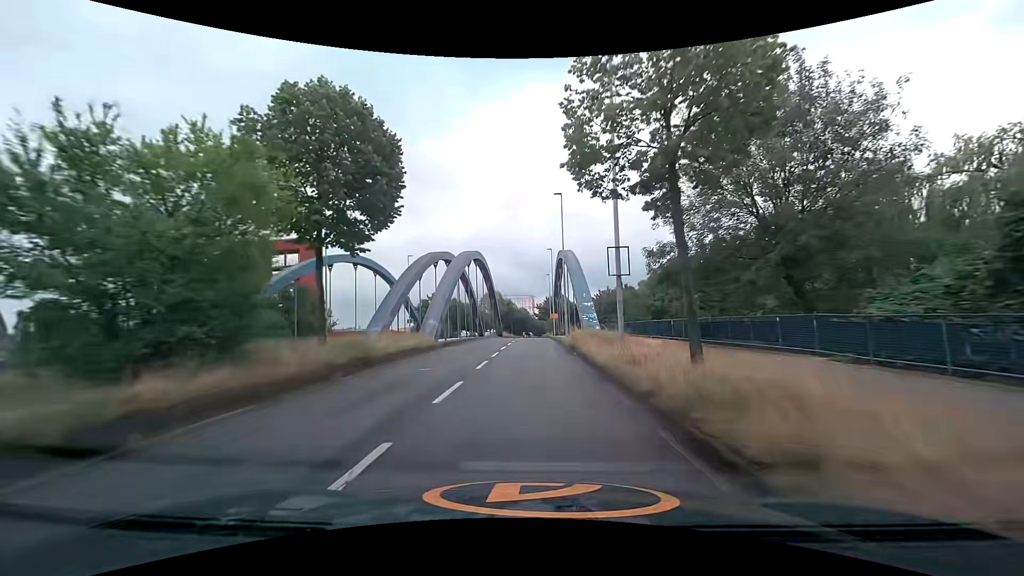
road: secondary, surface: asphalt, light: Day
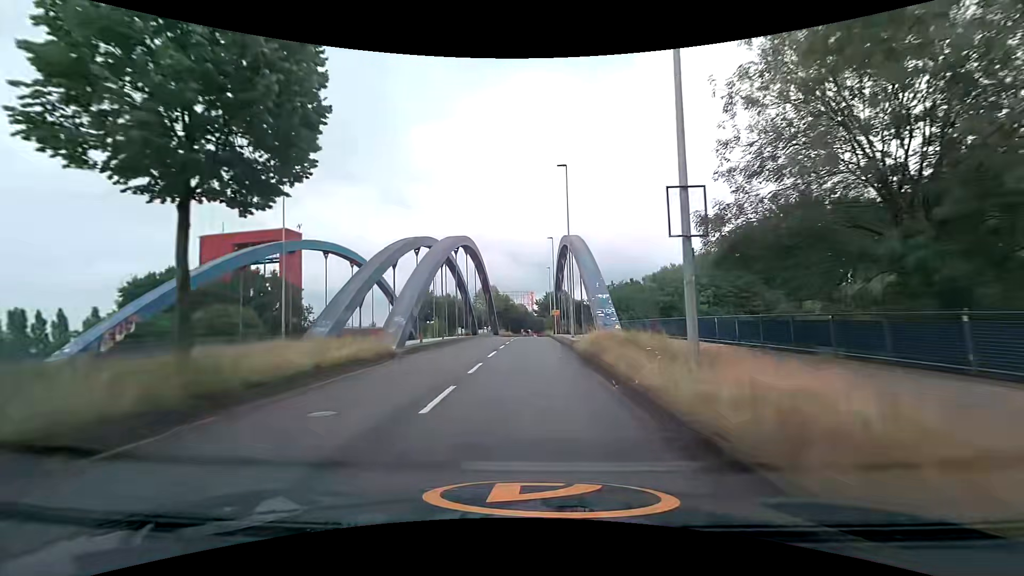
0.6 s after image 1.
(0.0, +7.1) m; 0°
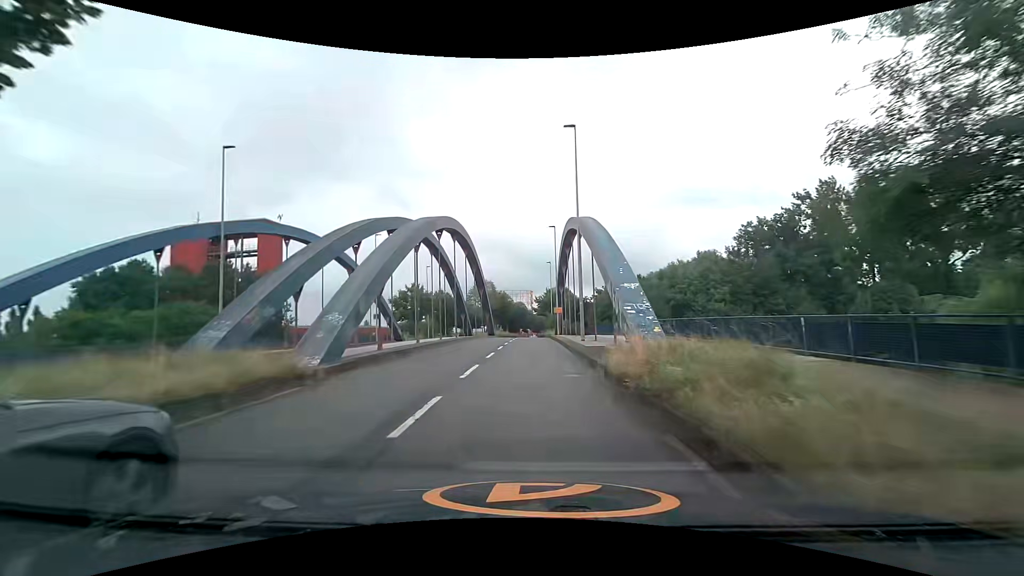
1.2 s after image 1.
(0.0, +7.1) m; 0°
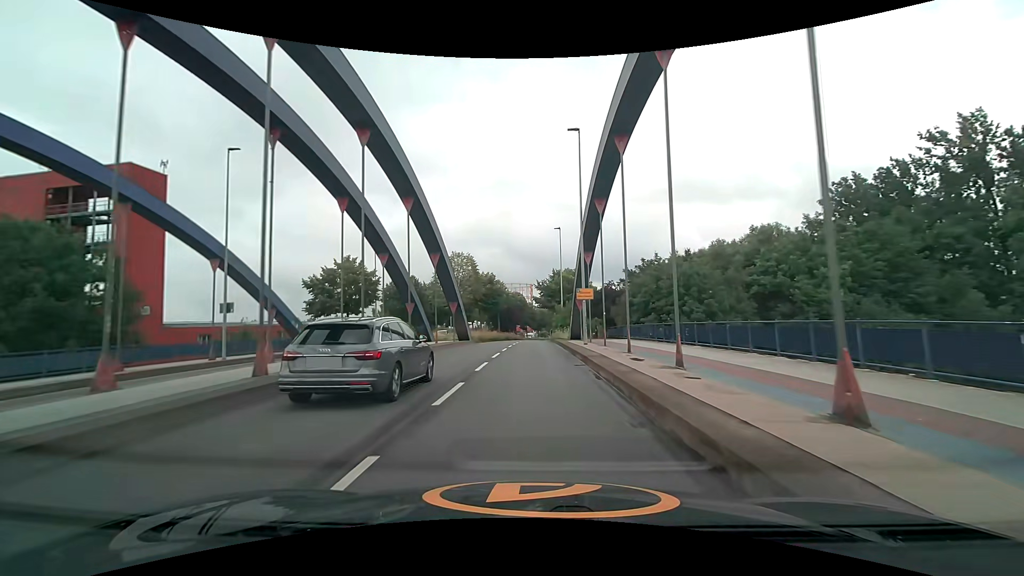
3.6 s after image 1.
(0.0, +27.8) m; 0°
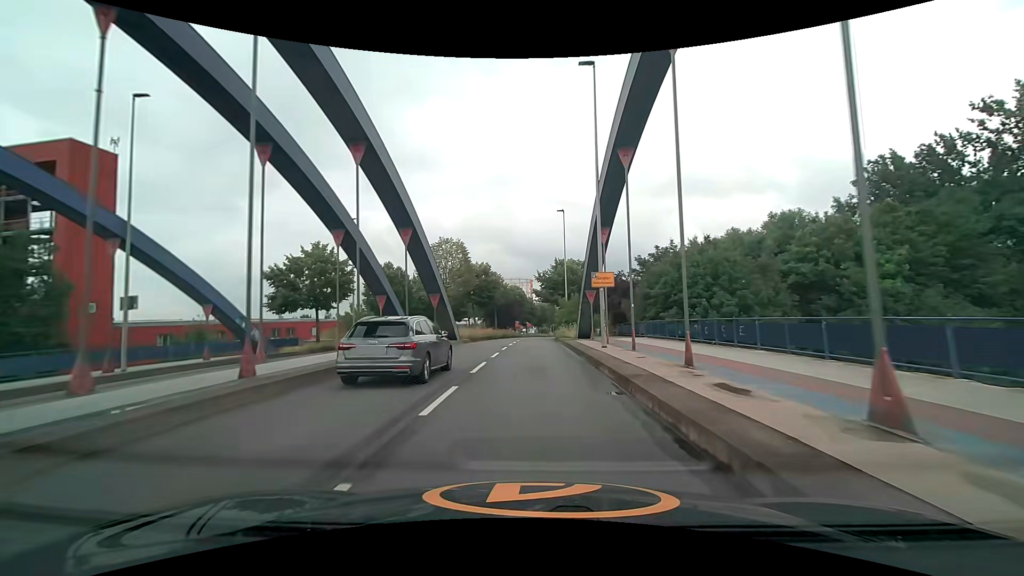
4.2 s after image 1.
(0.0, +6.9) m; 0°
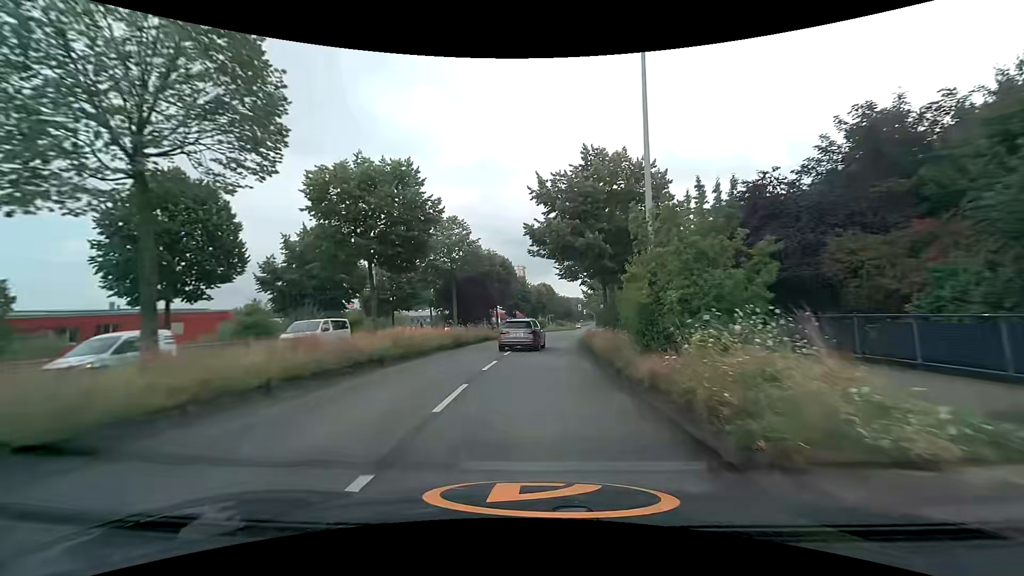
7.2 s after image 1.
(+0.1, +35.1) m; +1°
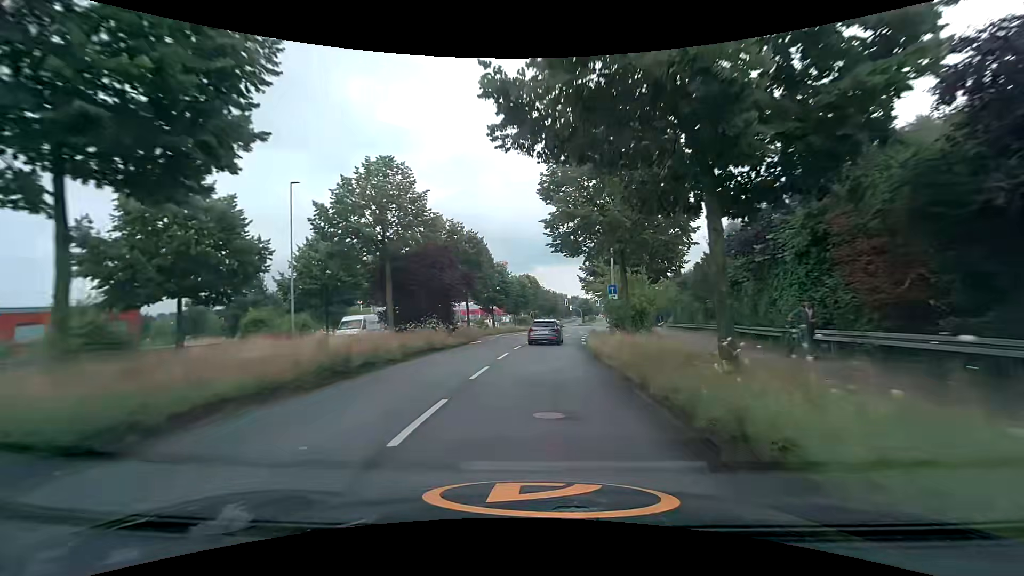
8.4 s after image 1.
(+0.2, +13.9) m; +3°
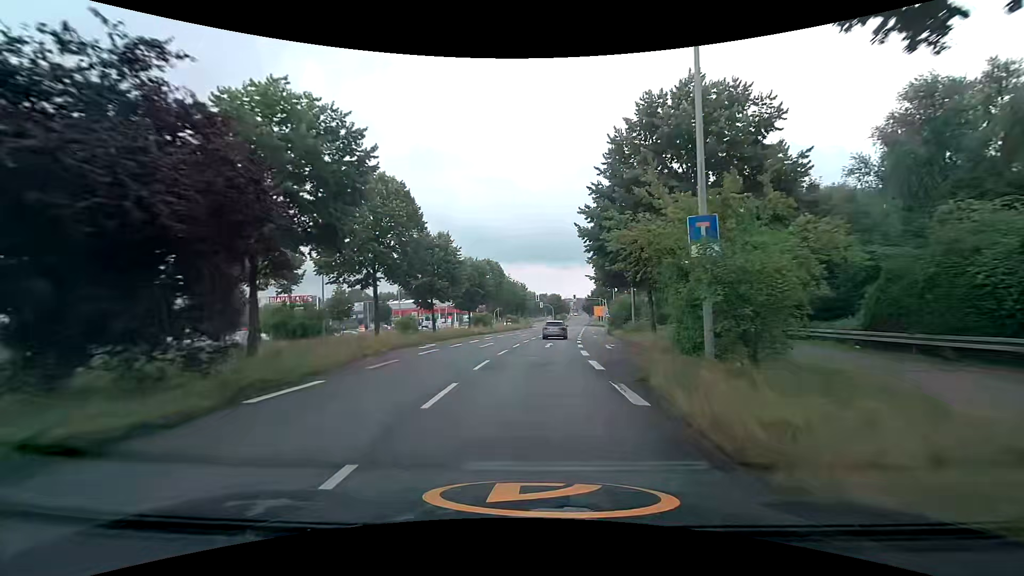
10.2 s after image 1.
(+0.3, +21.4) m; +3°
(0, +10) (+1, +20) (+1, +30) (+2, +40) (+3, +50) (+4, +60) (+5, +70) (+6, +80) (+7, +90) (+8, +100) m
